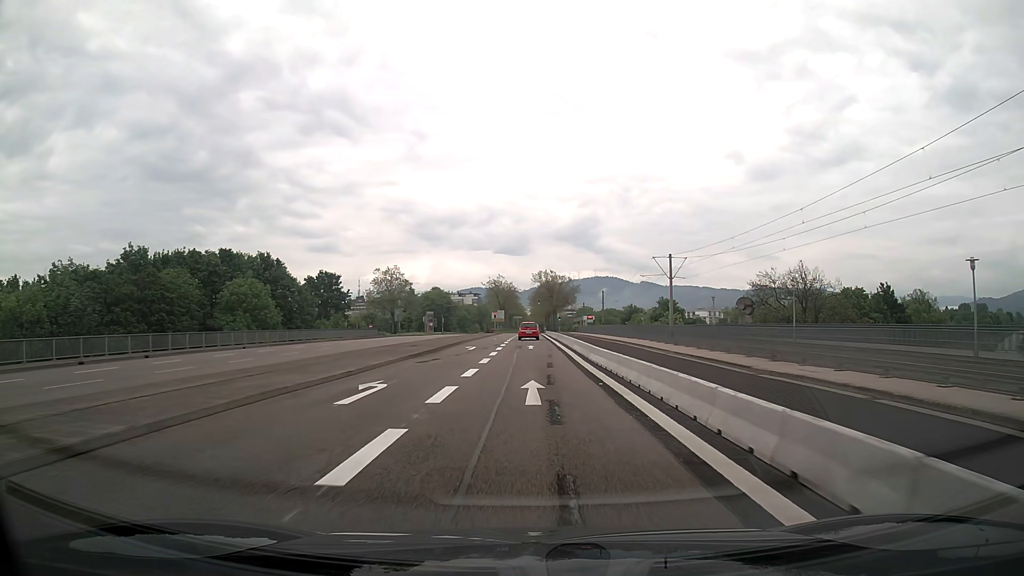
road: secondary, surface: asphalt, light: Day
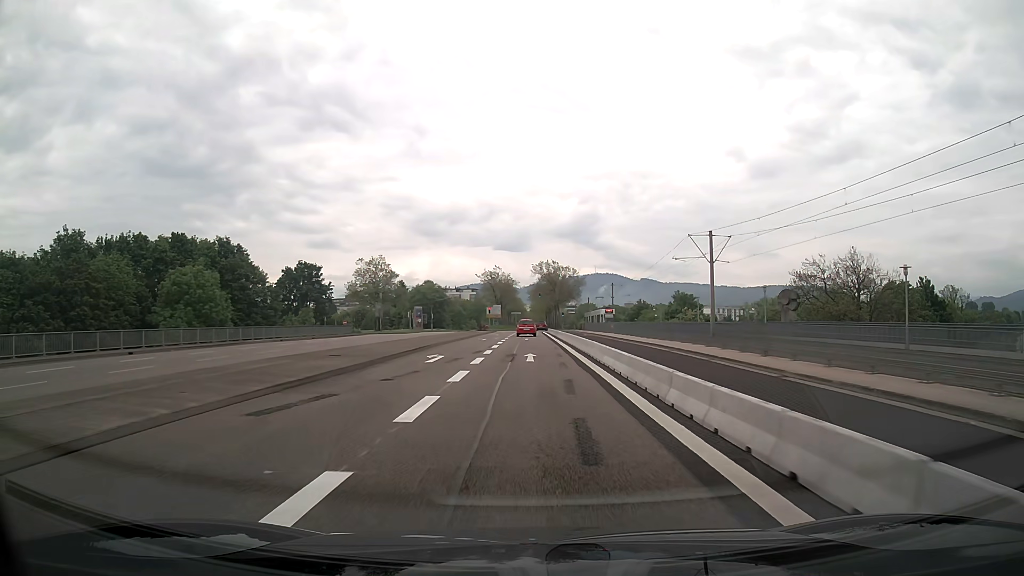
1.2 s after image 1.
(0.0, +14.6) m; 0°
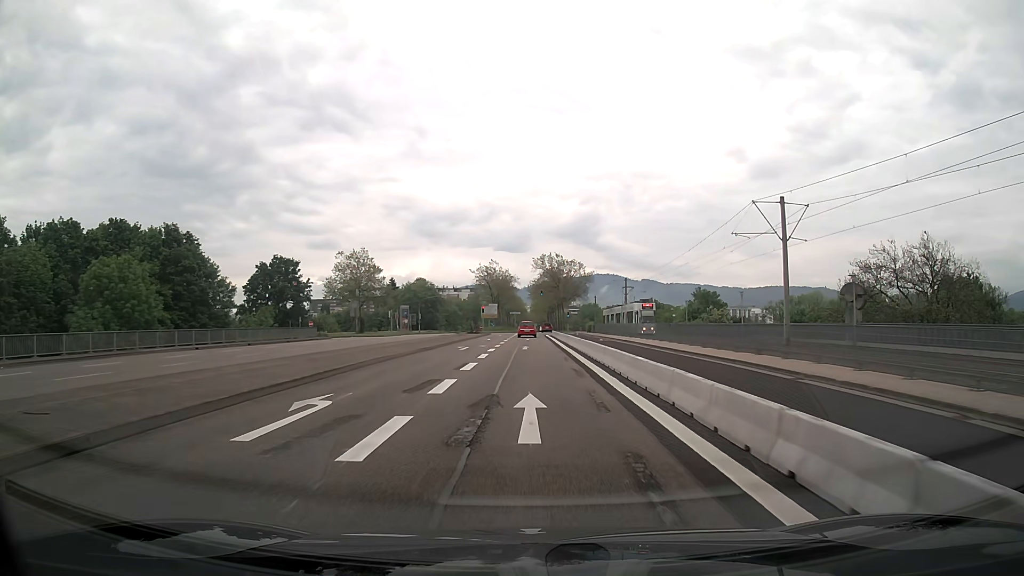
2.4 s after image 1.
(0.0, +14.6) m; 0°
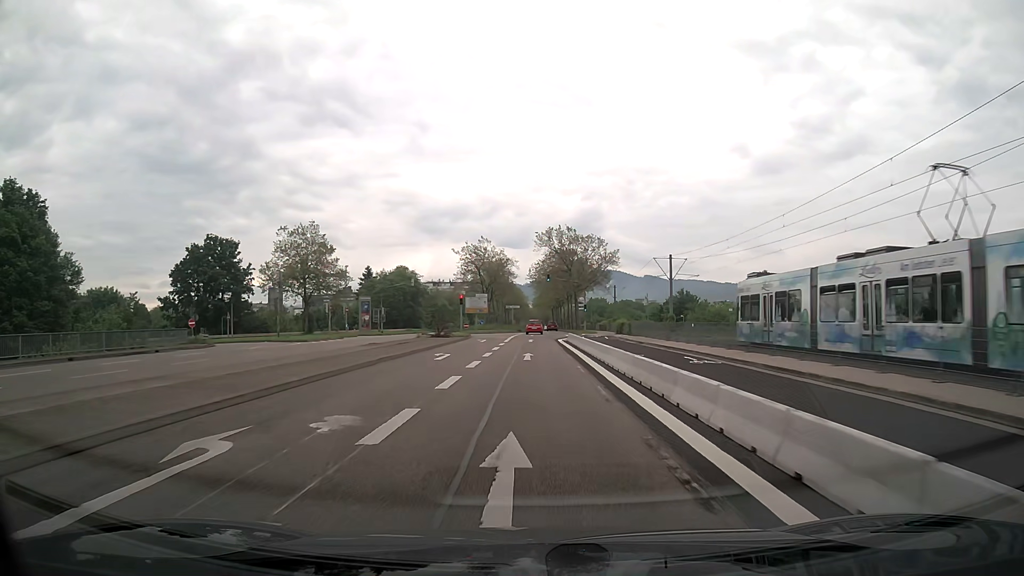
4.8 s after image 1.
(0.0, +29.0) m; 0°
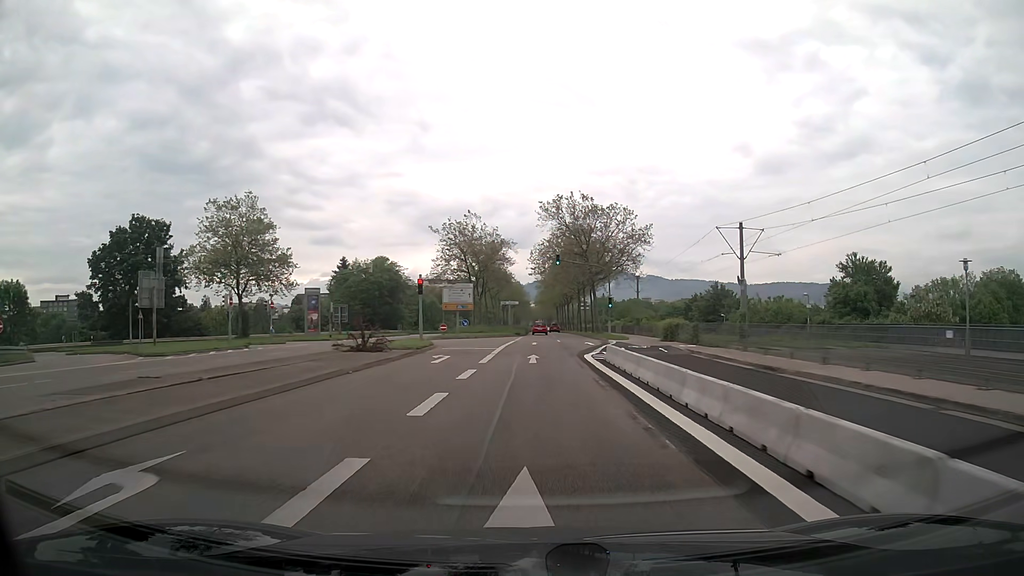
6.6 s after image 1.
(0.0, +21.8) m; 0°
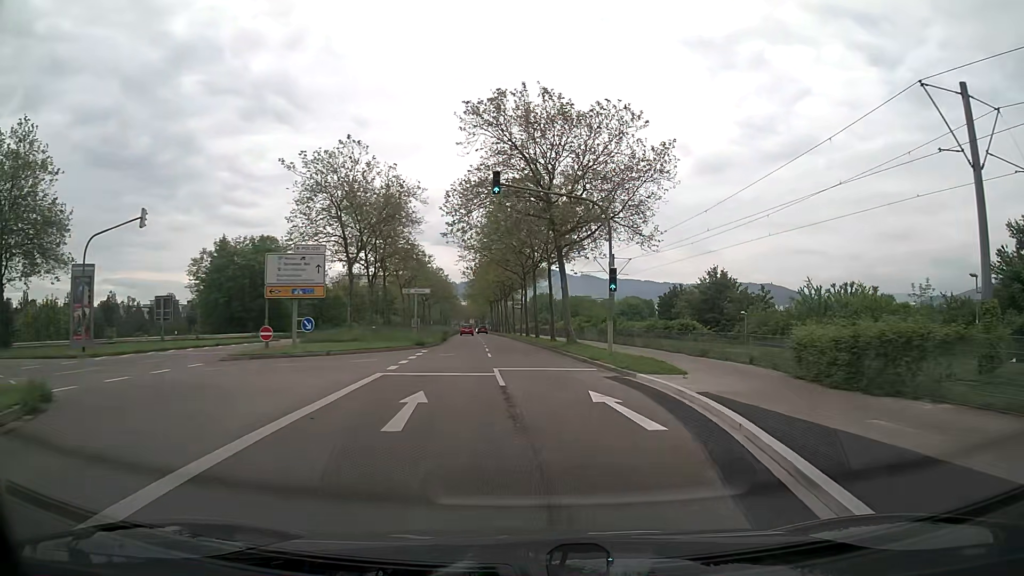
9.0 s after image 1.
(+0.8, +29.1) m; +6°
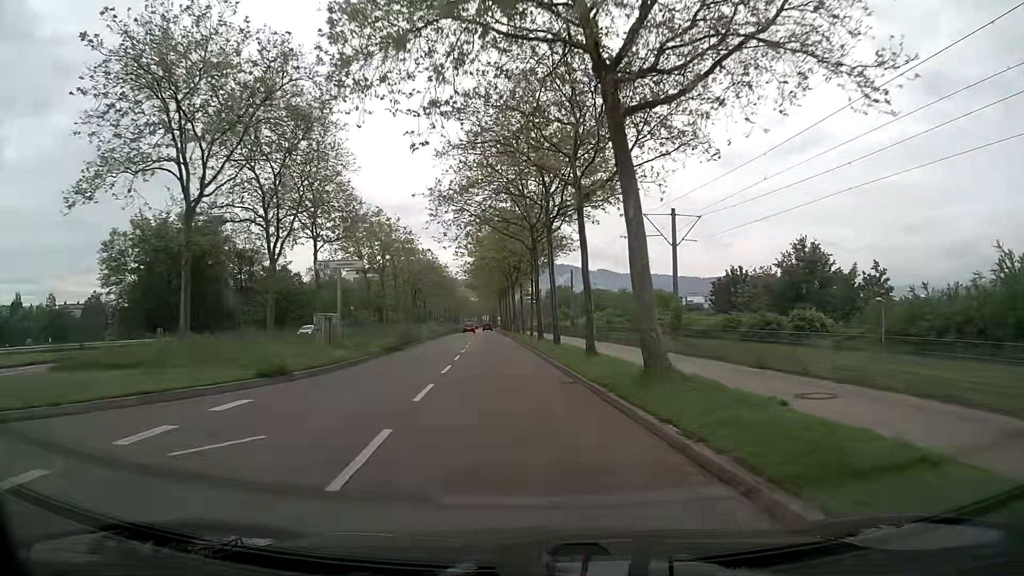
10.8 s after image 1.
(-0.1, +21.6) m; -2°
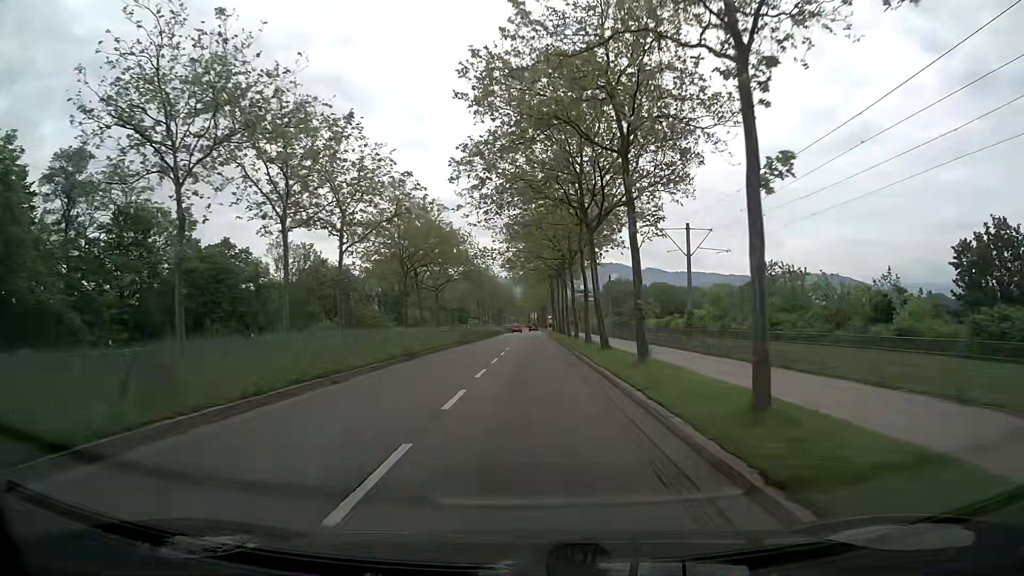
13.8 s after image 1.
(-2.2, +37.1) m; -5°
(0, +10) (0, +20) (0, +30) (0, +40) (+1, +50) (+1, +60) (+1, +70) (+1, +80) (+1, +90) (+1, +100) m
